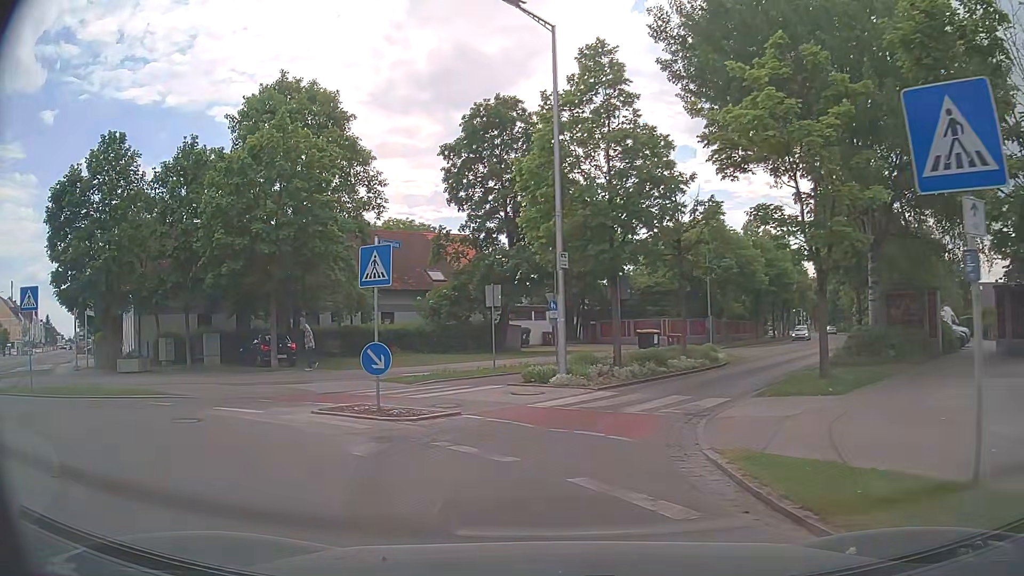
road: tertiary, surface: asphalt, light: Day
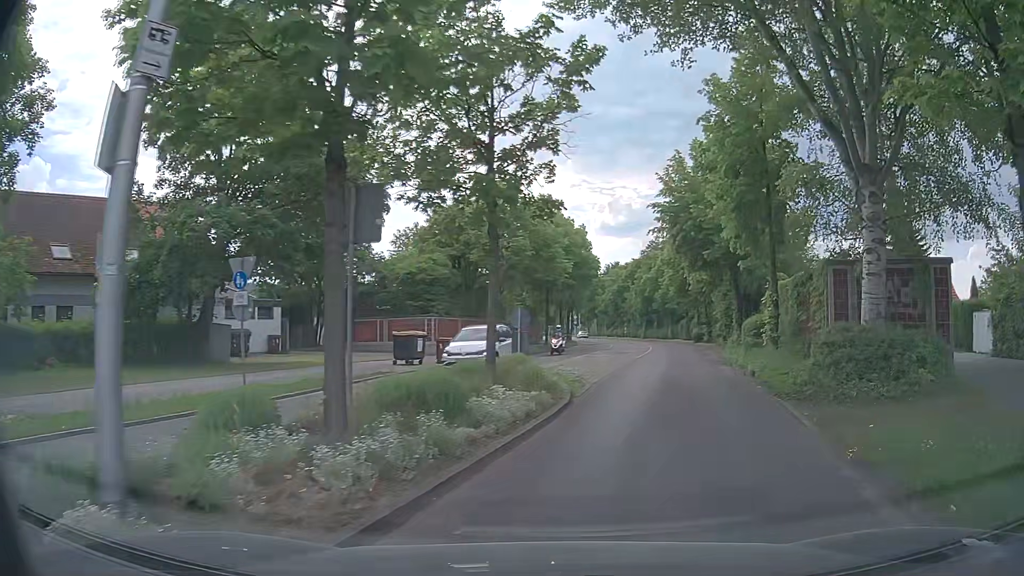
(+0.8, +13.6) m; +18°
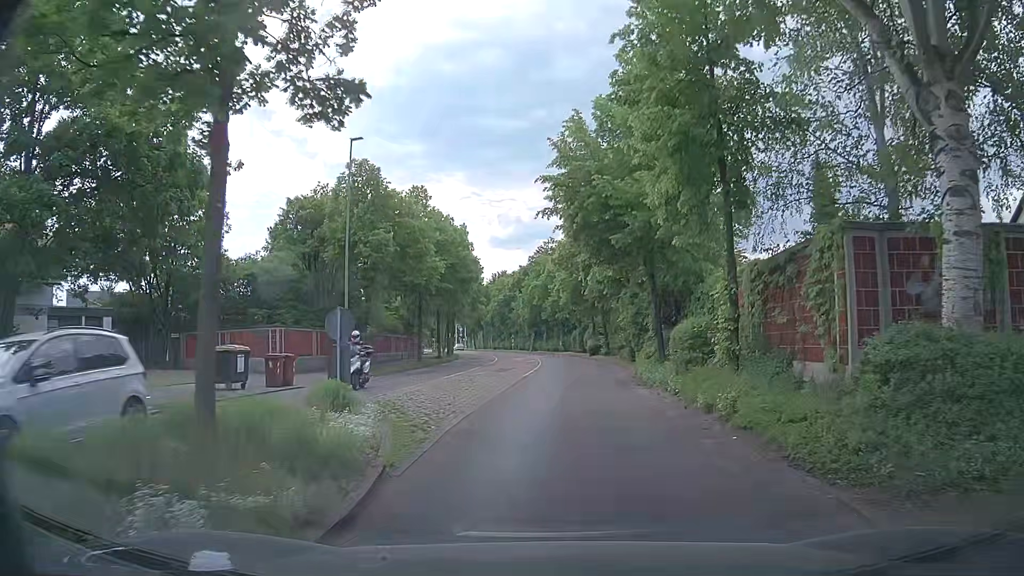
(+0.8, +6.9) m; +12°
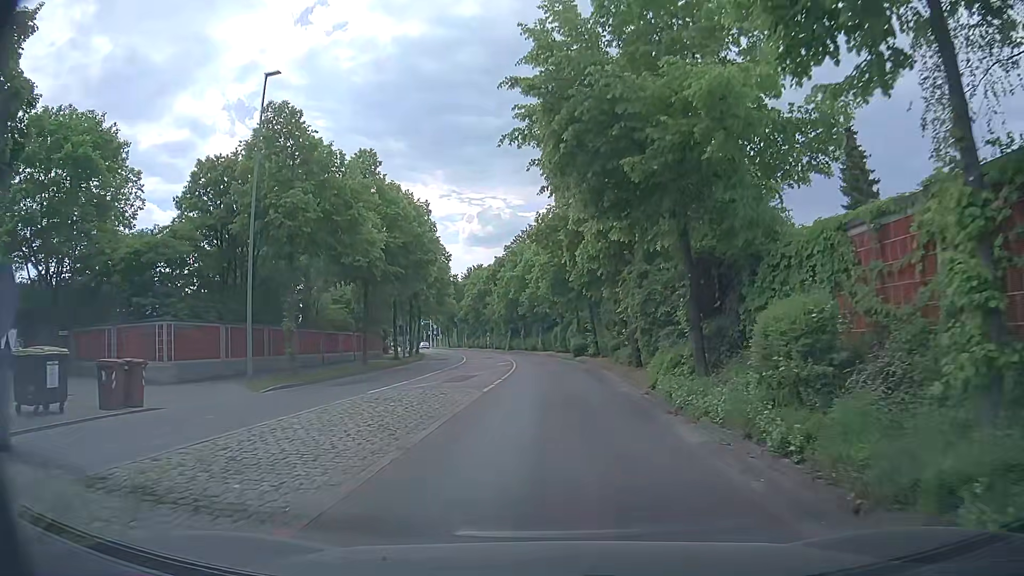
(-0.1, +8.5) m; 0°
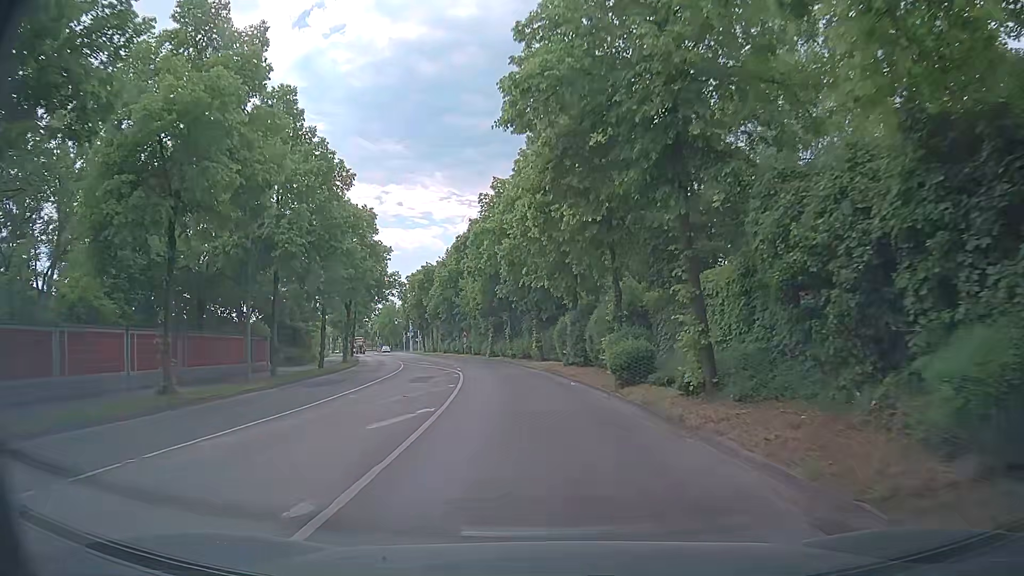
(+0.4, +28.5) m; 0°
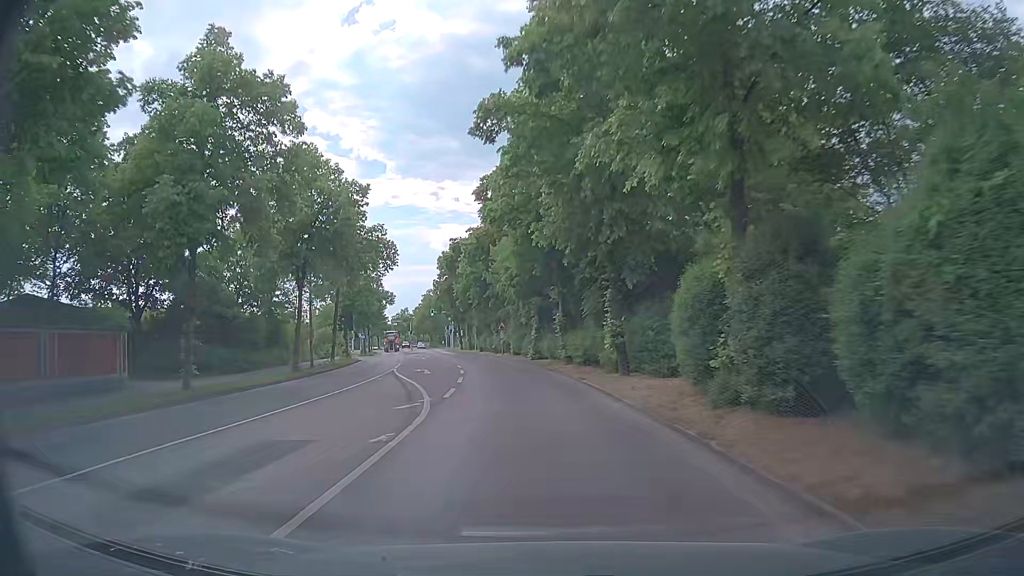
(-0.6, +19.6) m; -5°
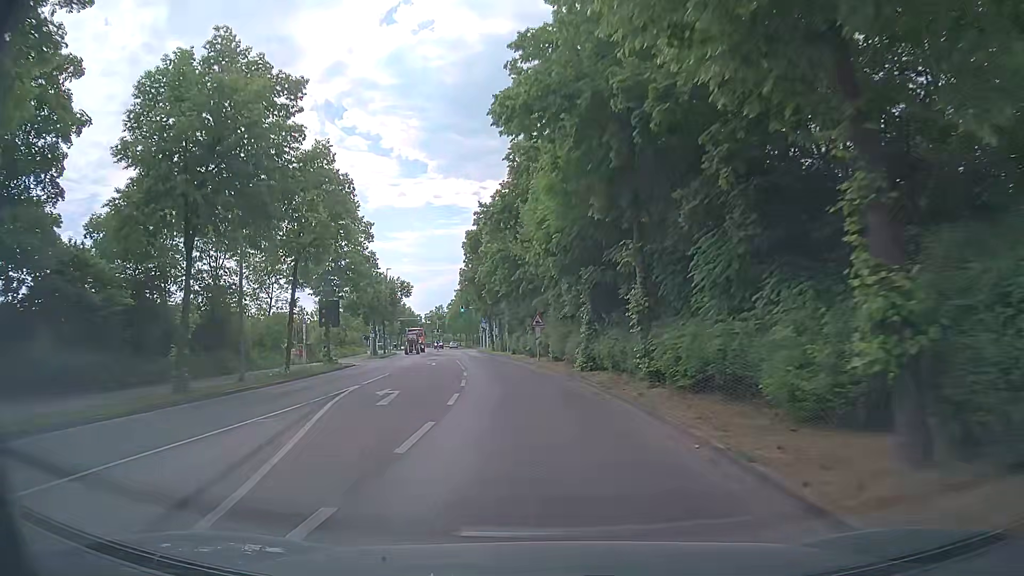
(-0.4, +13.7) m; -4°
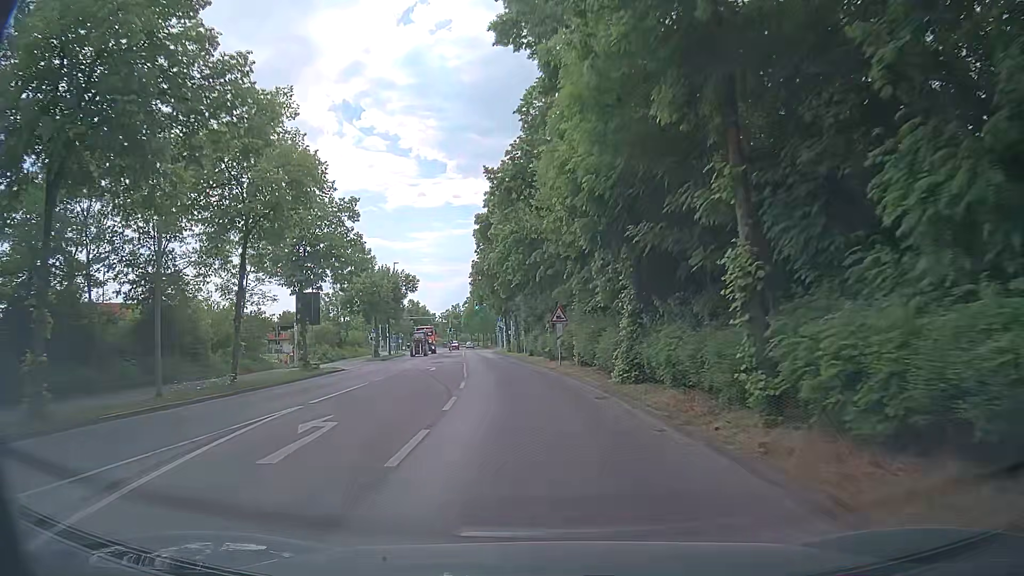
(-0.1, +7.0) m; -2°
(0, +10) (-1, +20) (-2, +30) (-3, +40) (-4, +50) (-5, +60) (-7, +70) (-8, +80) (-9, +90) (-10, +99) m
